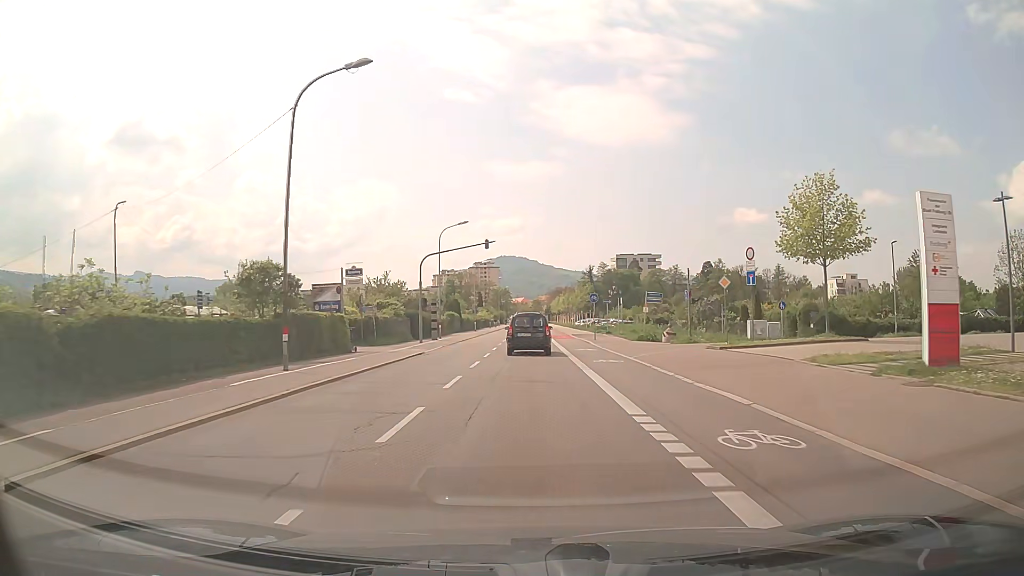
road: secondary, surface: asphalt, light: Day
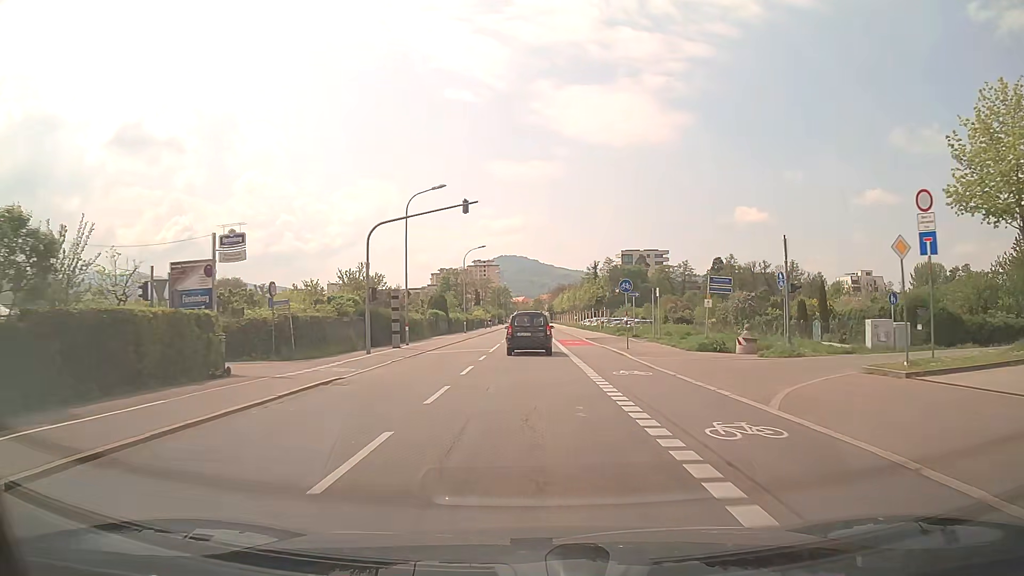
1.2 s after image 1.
(-0.1, +14.6) m; 0°
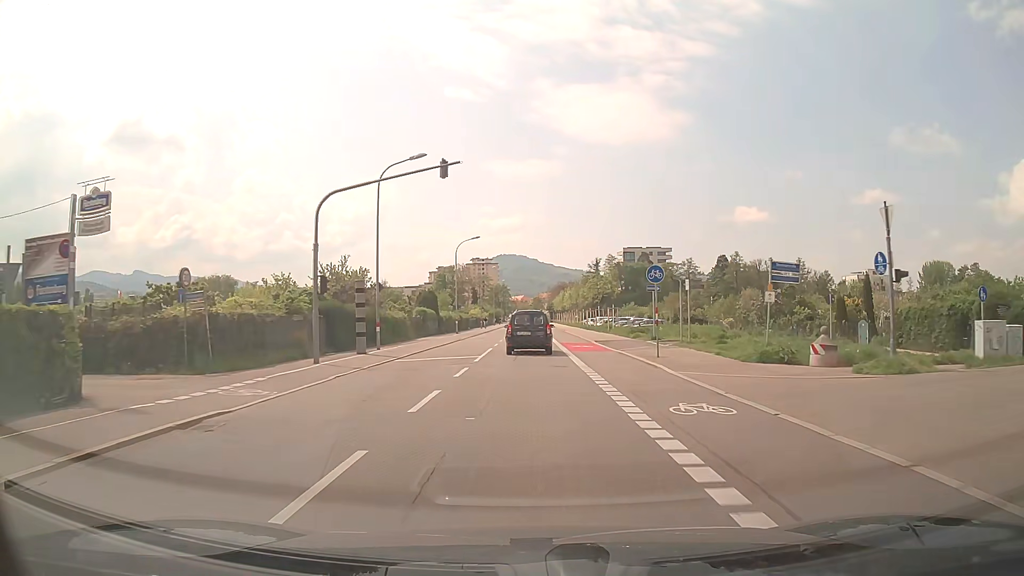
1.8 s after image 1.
(0.0, +7.2) m; 0°
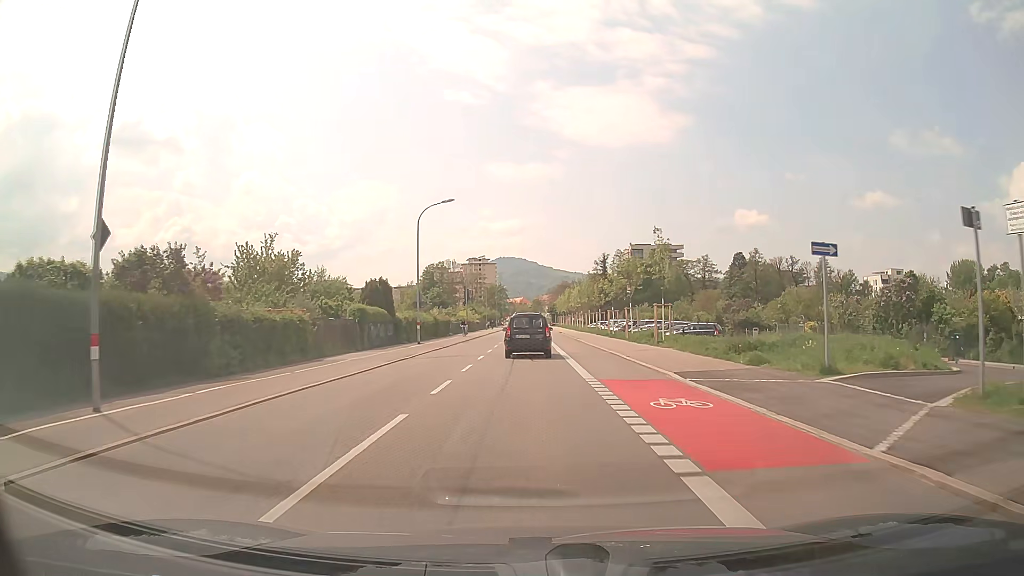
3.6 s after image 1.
(+0.1, +21.8) m; 0°
